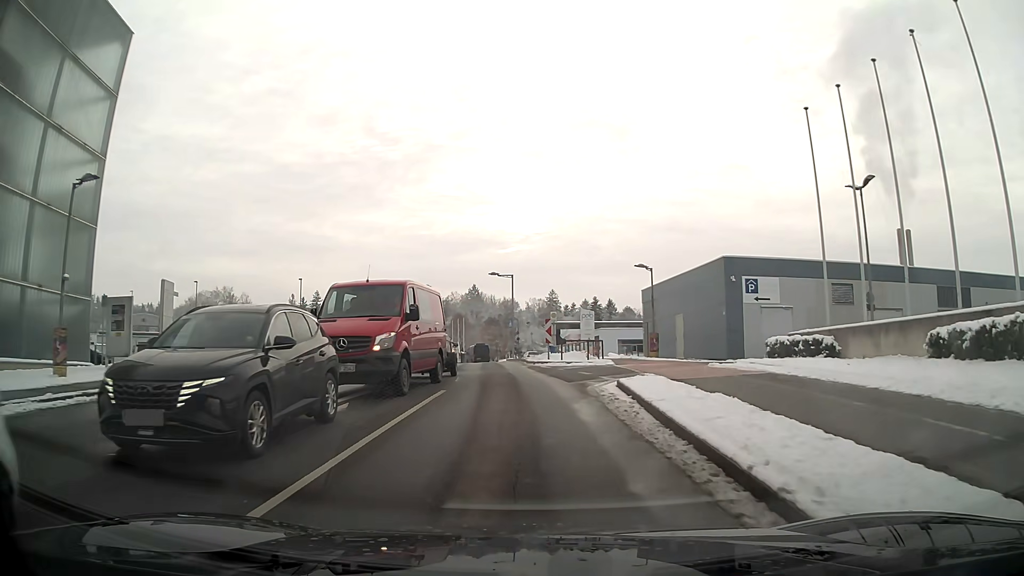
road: residential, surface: asphalt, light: Day
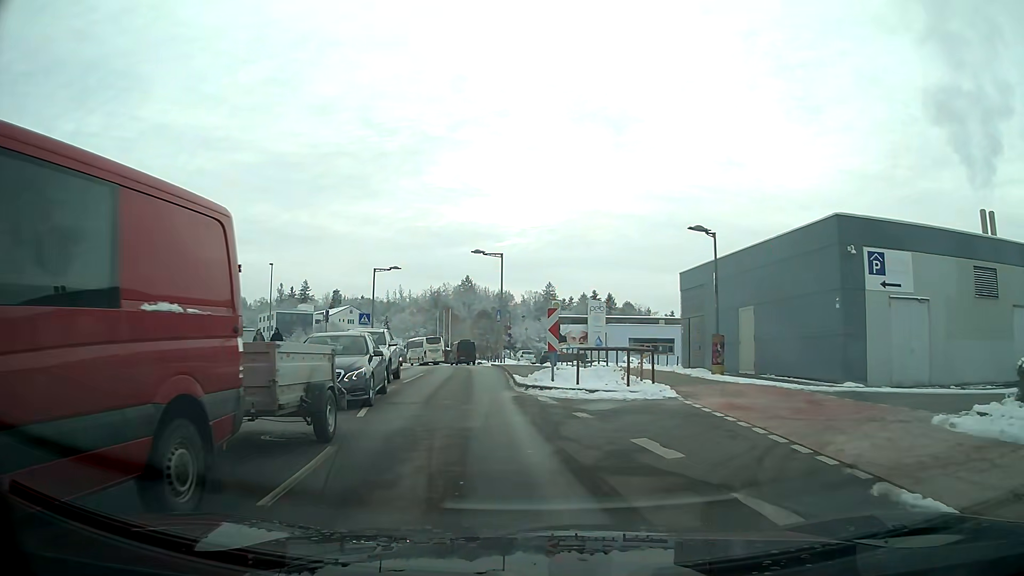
(0.0, +12.4) m; -1°
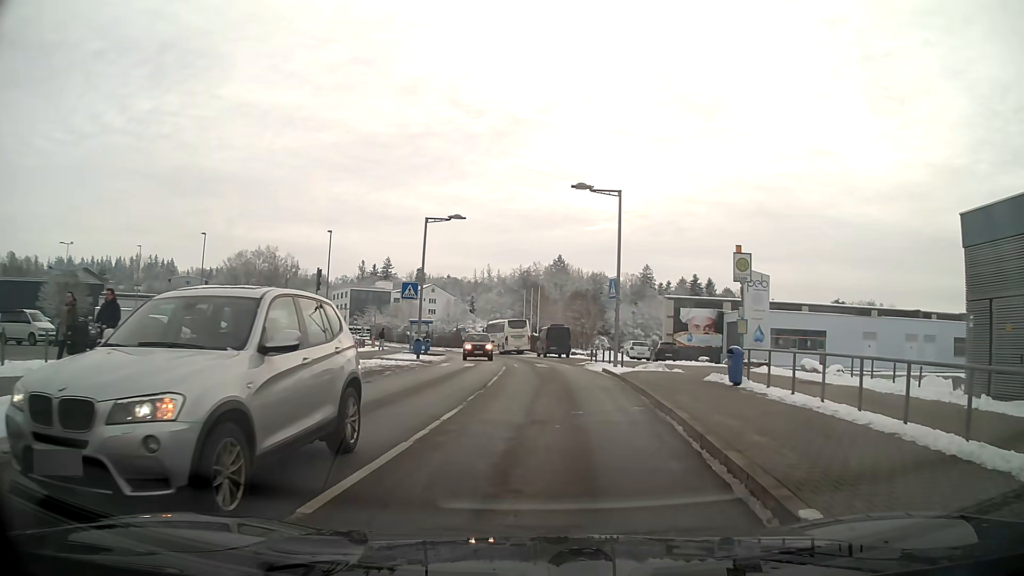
(-1.3, +15.8) m; -6°
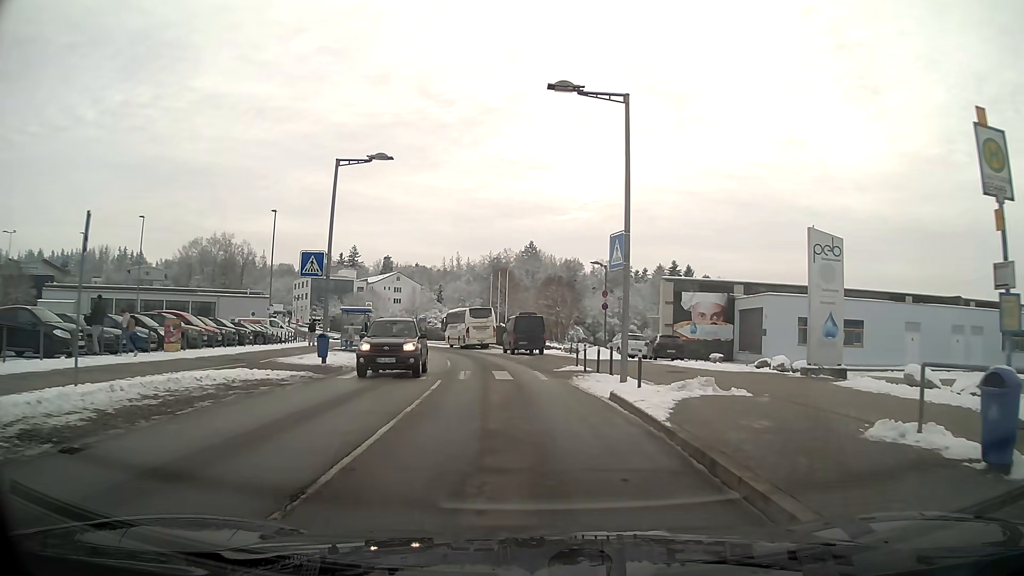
(+0.3, +10.9) m; +1°
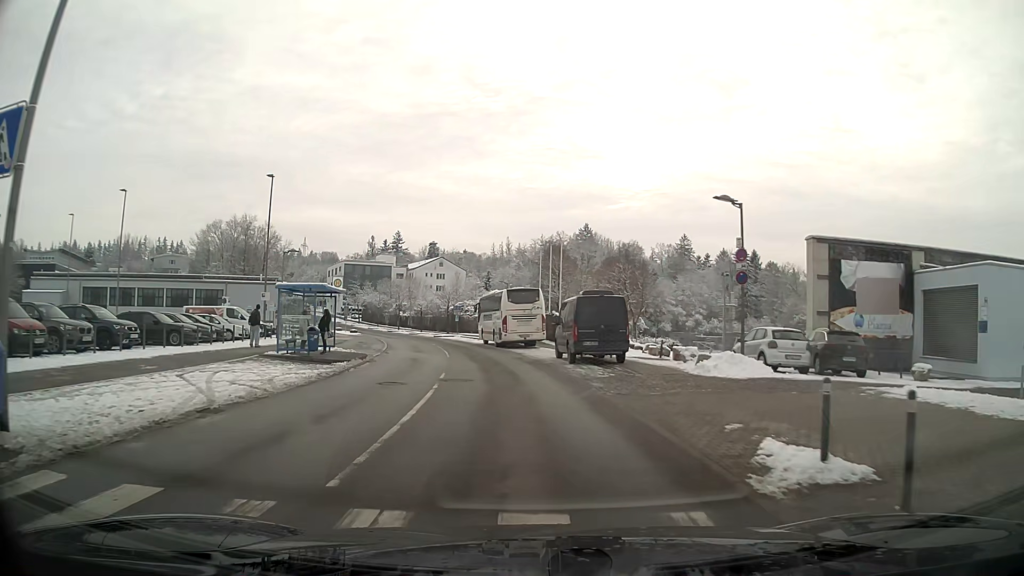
(-0.6, +17.1) m; -5°
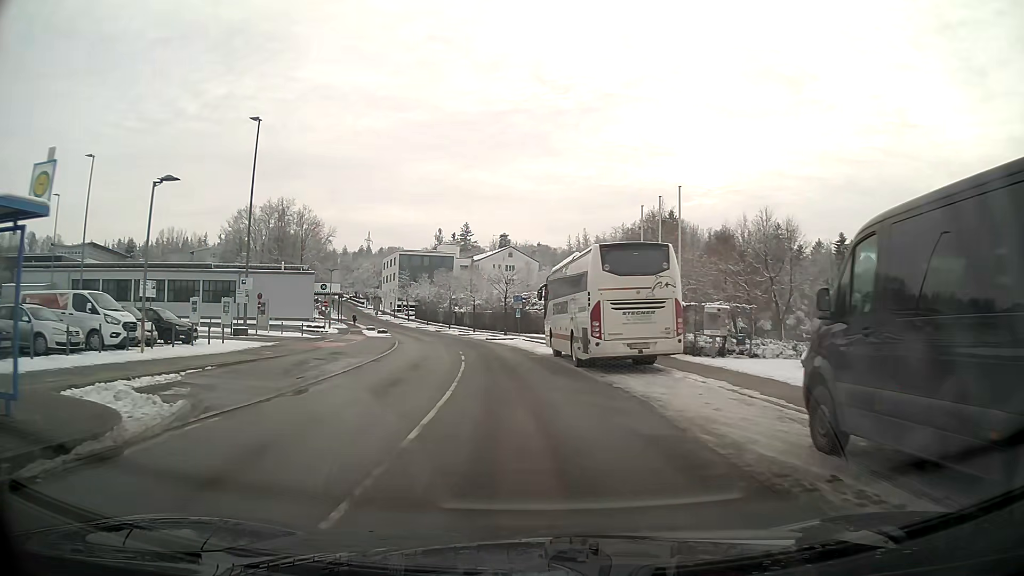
(-1.1, +20.9) m; -7°
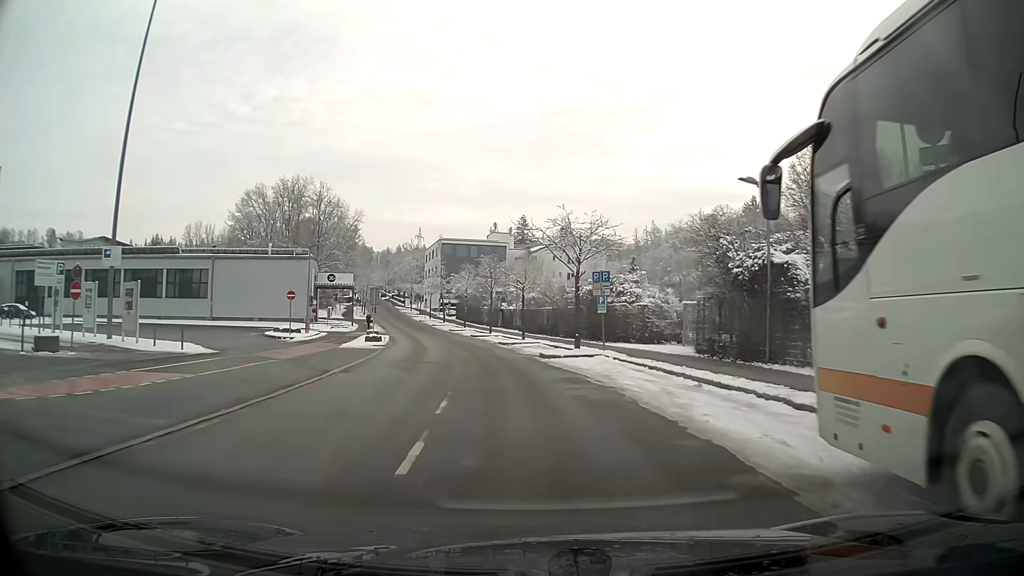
(-1.2, +23.7) m; -4°
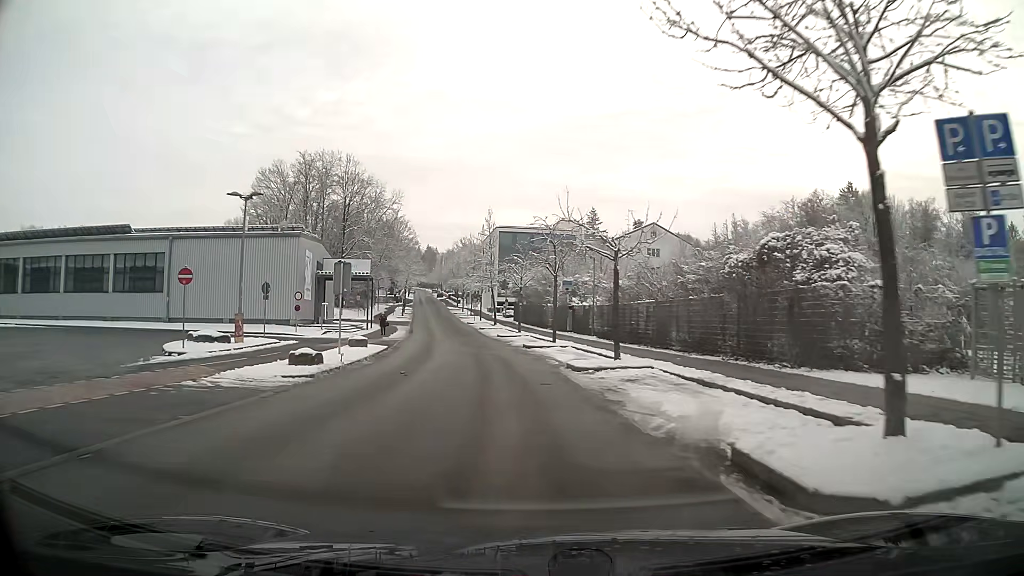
(-1.0, +20.1) m; -6°
(0, +10) (-1, +20) (-2, +30) (-3, +40) (-5, +50) (-6, +60) (-8, +69) (-9, +79) (-11, +89) (-13, +99) m
